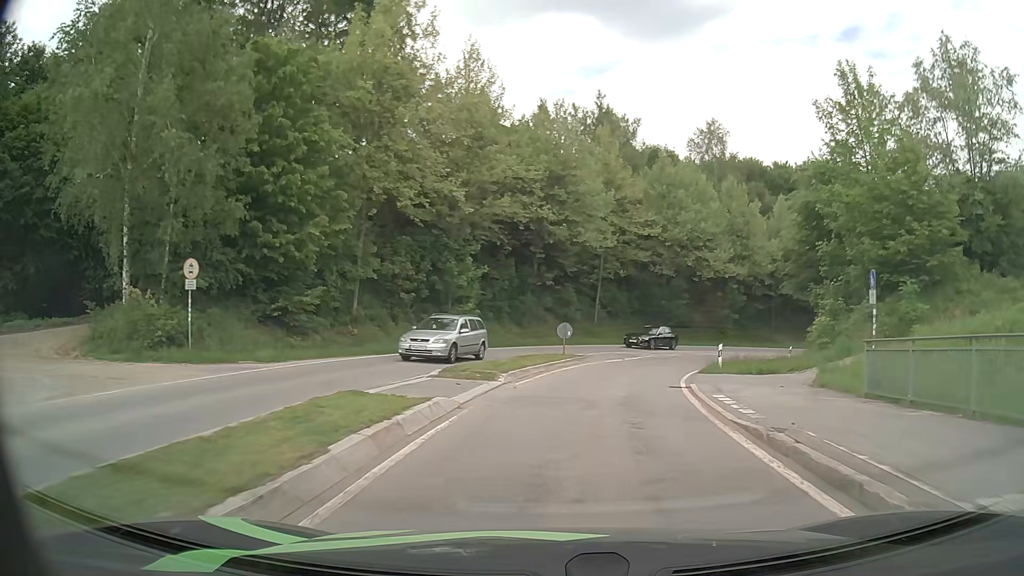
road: primary_link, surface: asphalt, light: Day
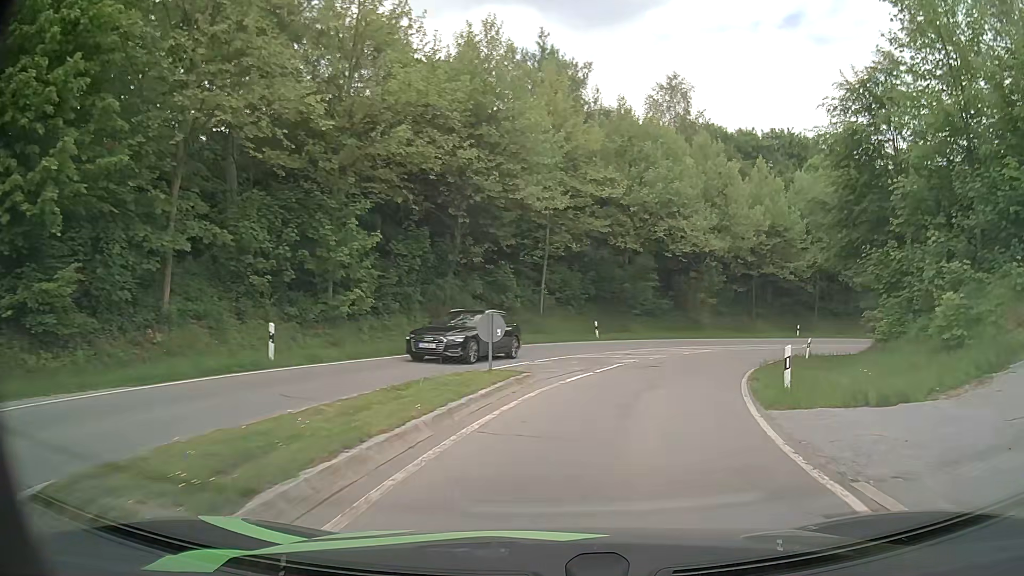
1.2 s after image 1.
(+0.5, +12.0) m; +5°
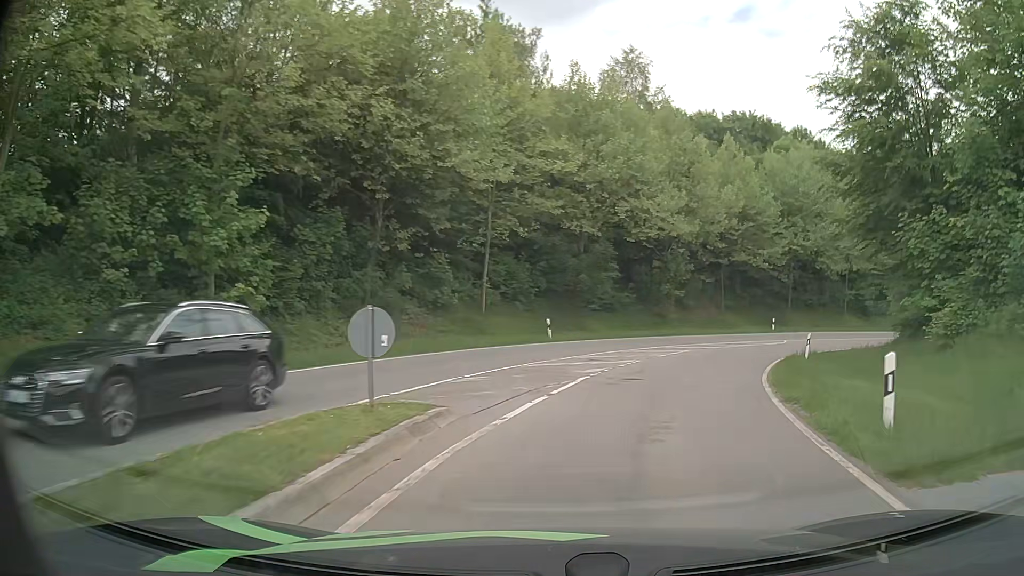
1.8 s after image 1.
(+0.2, +5.9) m; +4°
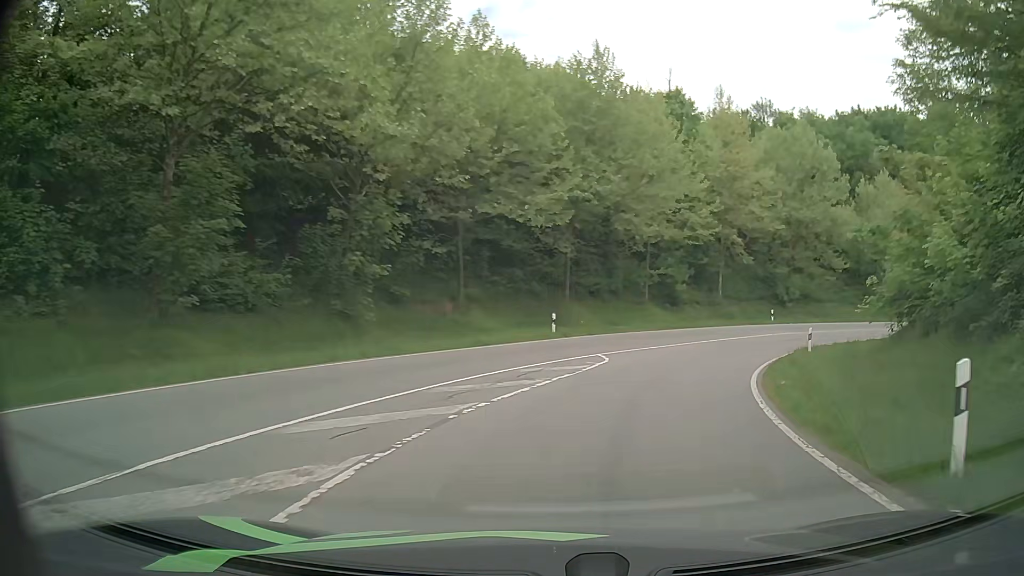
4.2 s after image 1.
(+4.2, +22.0) m; +22°
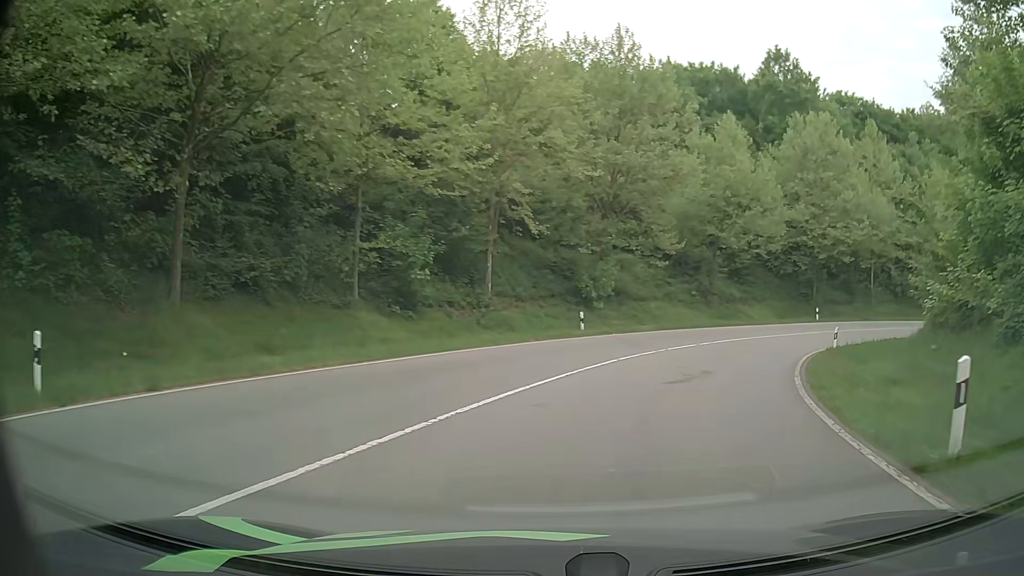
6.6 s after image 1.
(+4.0, +20.8) m; +22°
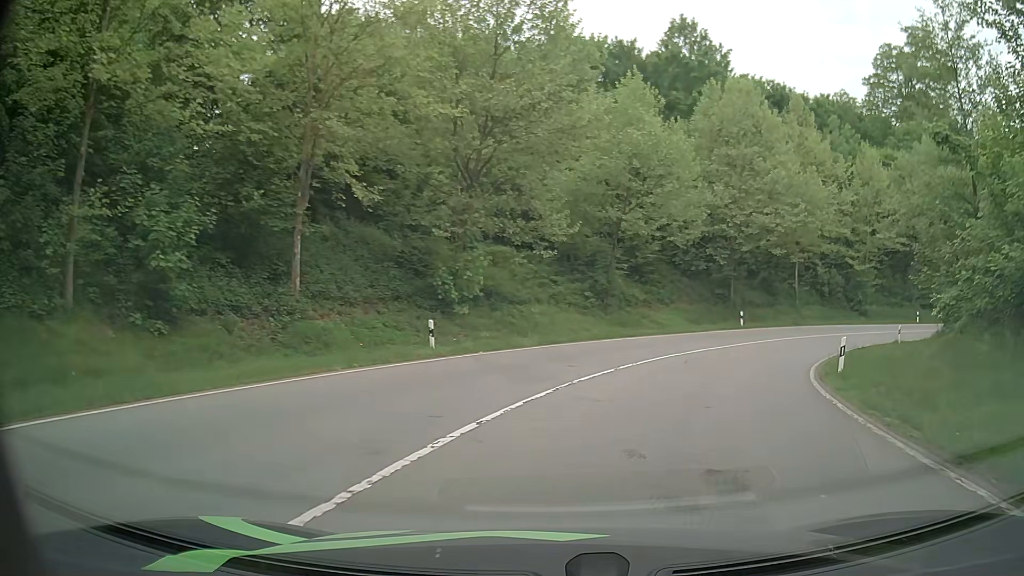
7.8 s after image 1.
(+0.9, +10.3) m; +11°
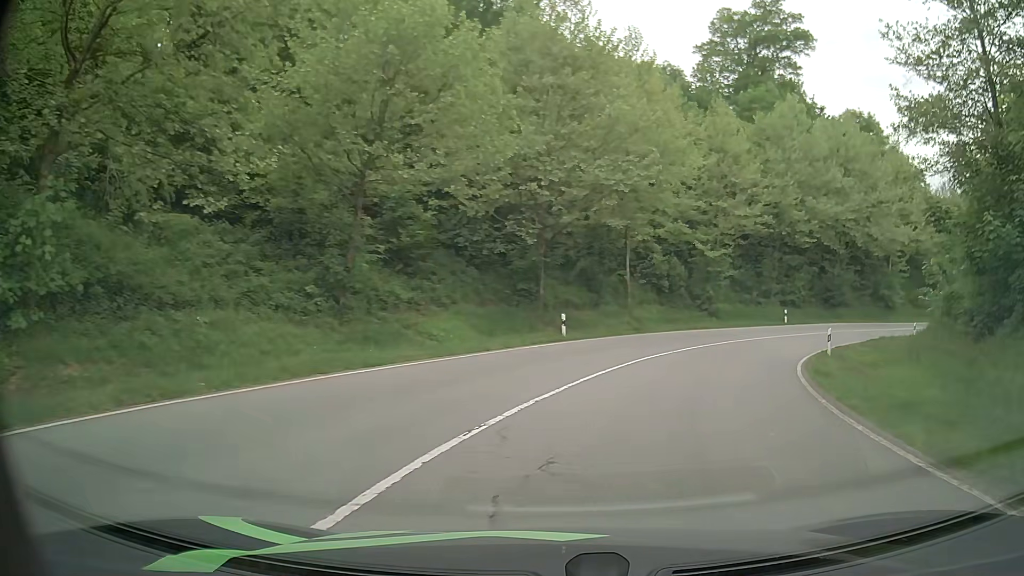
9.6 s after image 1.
(+2.3, +14.7) m; +18°
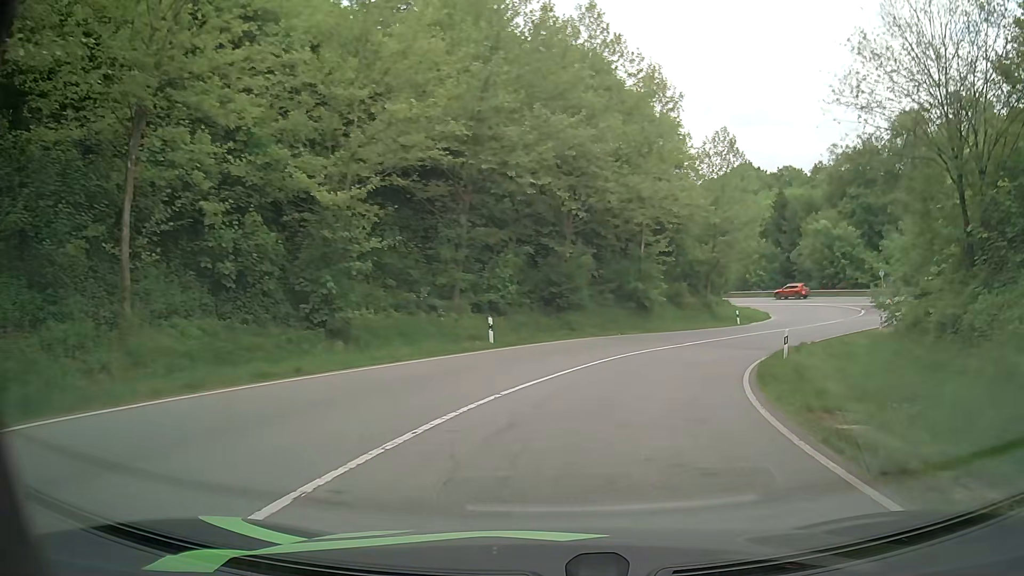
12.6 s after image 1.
(+6.4, +23.8) m; +29°
(+1, +10) (+3, +20) (+7, +29) (+13, +37) (+21, +43) (+31, +45) (+40, +40) (+46, +33) (+51, +24) (+56, +16) m
